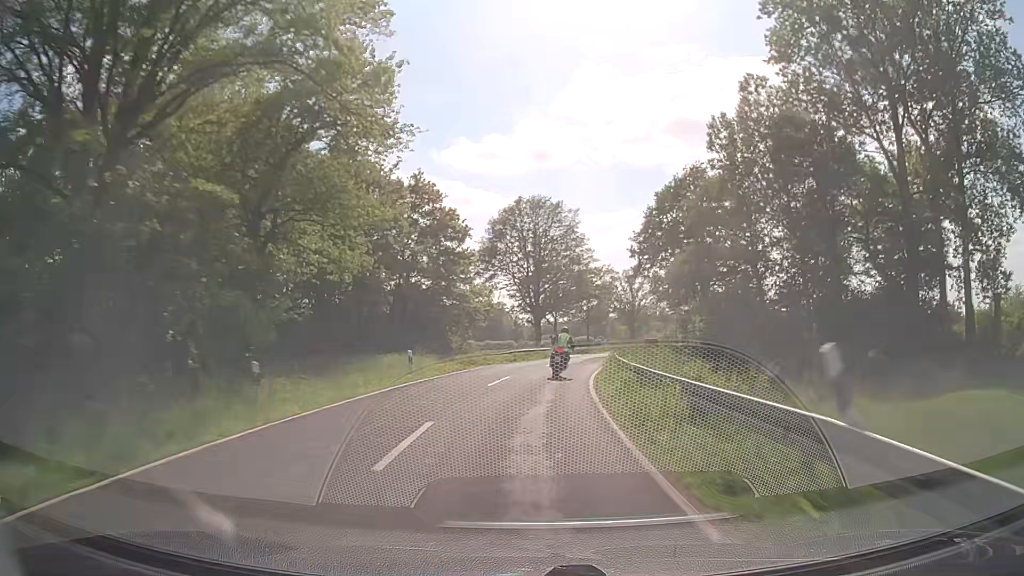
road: secondary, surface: asphalt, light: Day
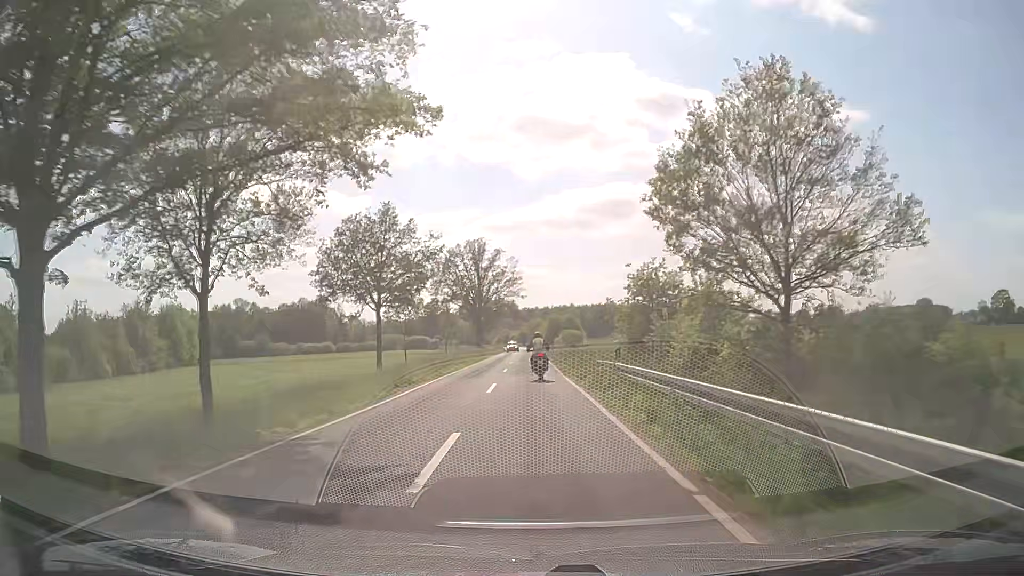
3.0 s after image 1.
(+8.0, +59.7) m; +14°
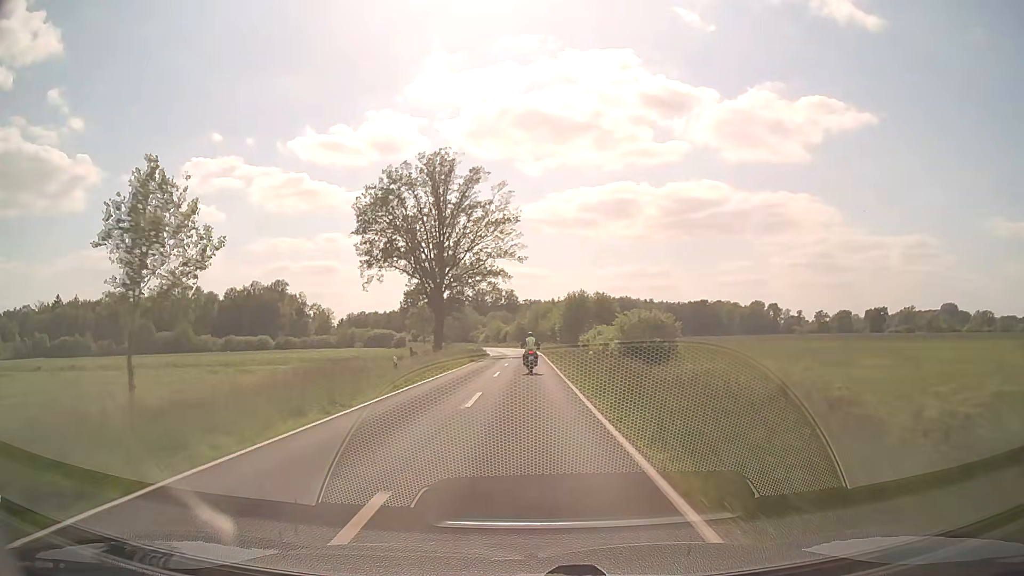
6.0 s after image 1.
(-0.5, +64.8) m; -1°
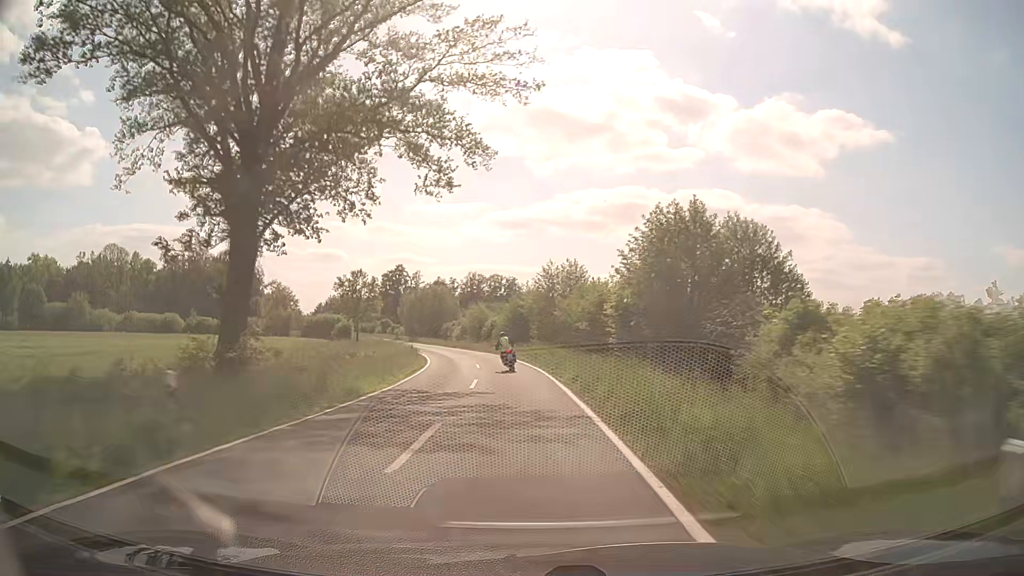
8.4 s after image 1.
(+0.1, +55.2) m; 0°
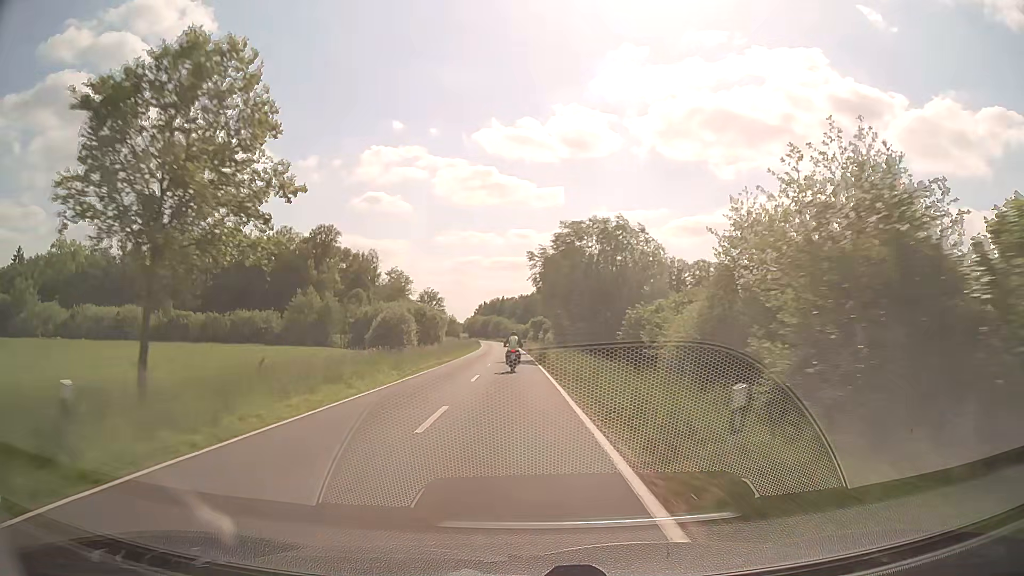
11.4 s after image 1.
(-7.7, +69.3) m; -15°
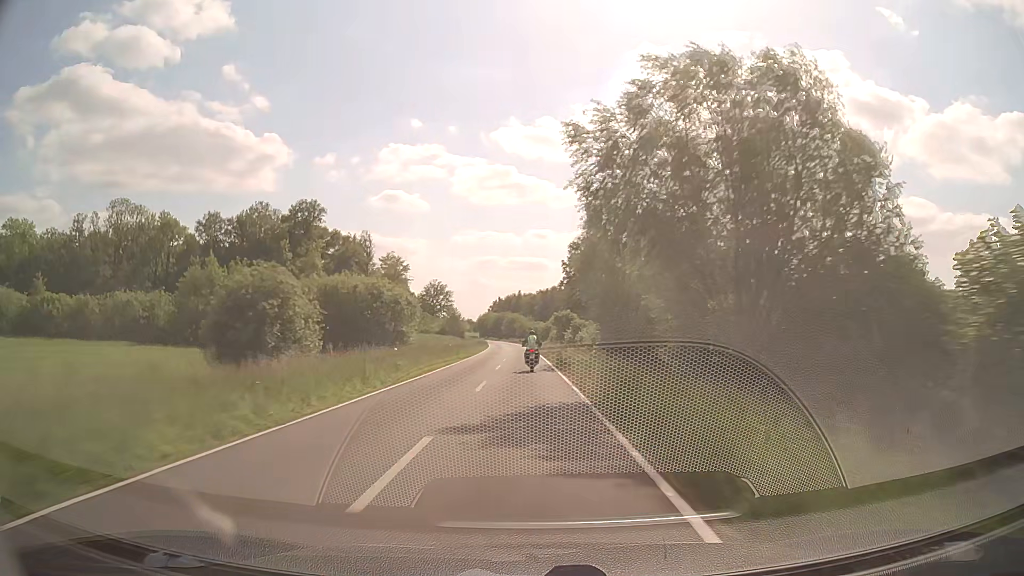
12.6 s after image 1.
(-0.8, +28.7) m; -2°
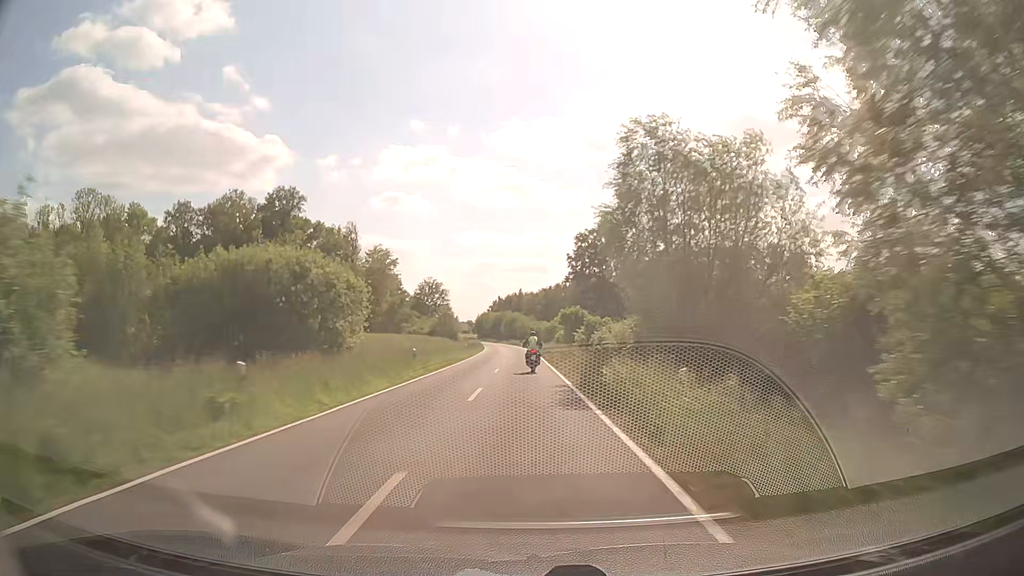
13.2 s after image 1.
(0.0, +14.5) m; 0°
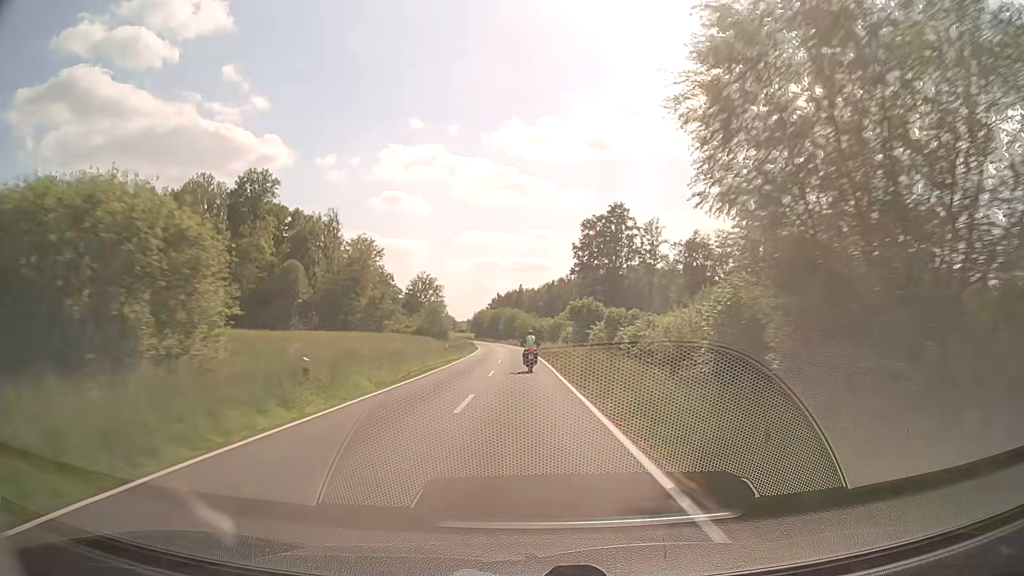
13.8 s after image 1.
(0.0, +14.5) m; 0°
(0, +10) (0, +20) (0, +30) (0, +40) (-1, +50) (-1, +60) (-2, +70) (-2, +80) (-3, +90) (-4, +100) m
